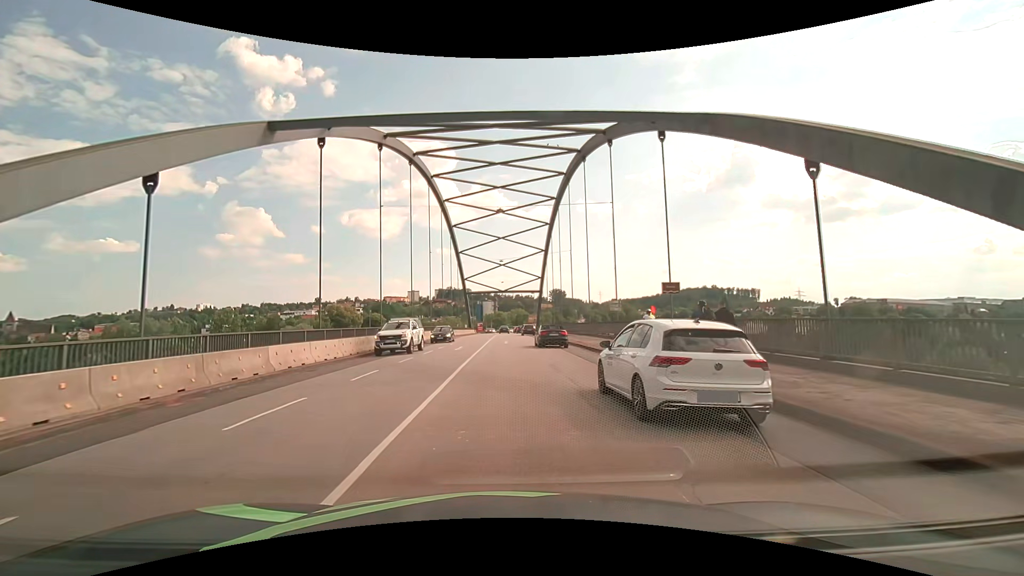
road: primary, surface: asphalt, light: Day
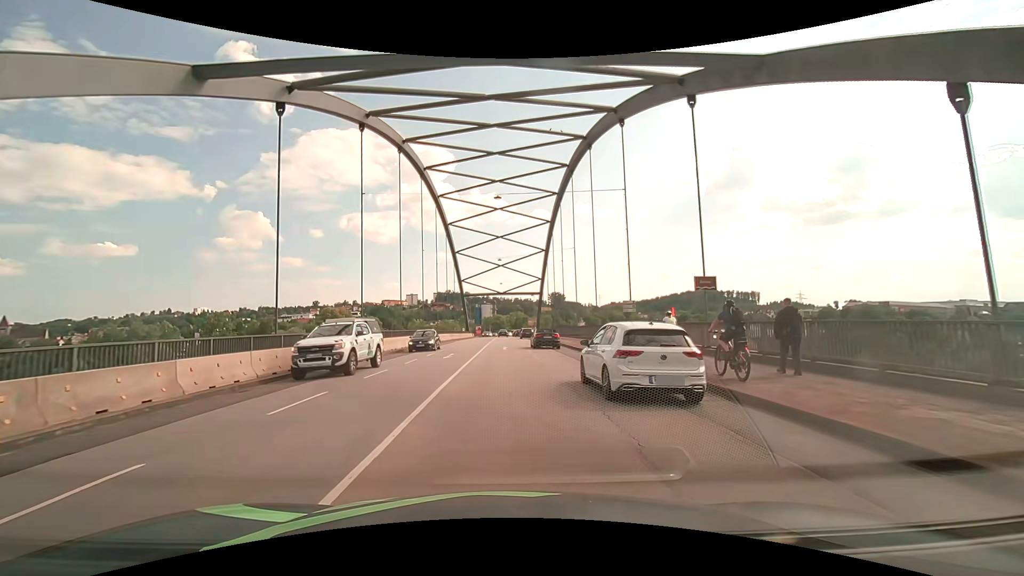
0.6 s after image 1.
(0.0, +4.5) m; 0°
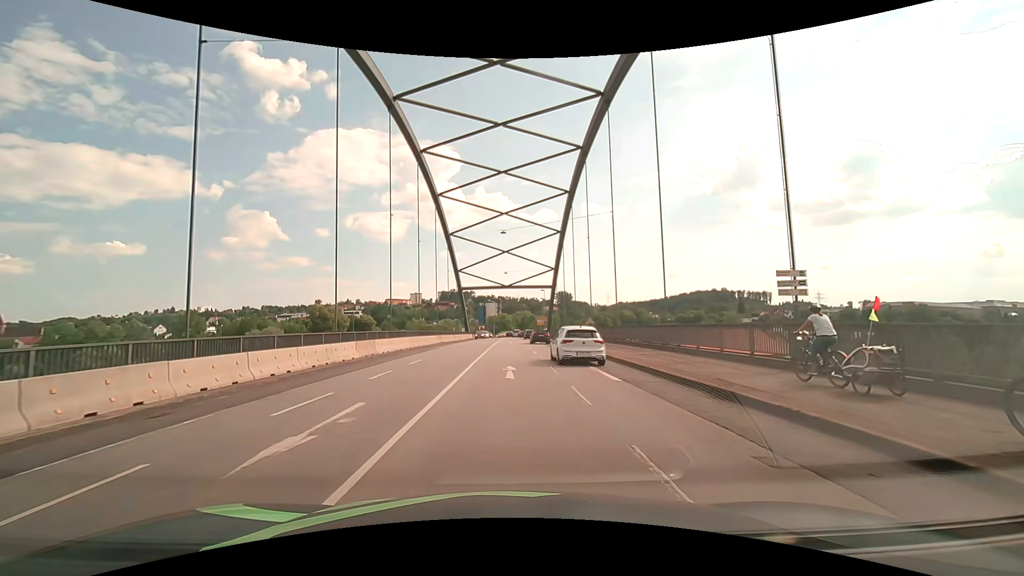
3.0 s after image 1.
(0.0, +18.0) m; -1°
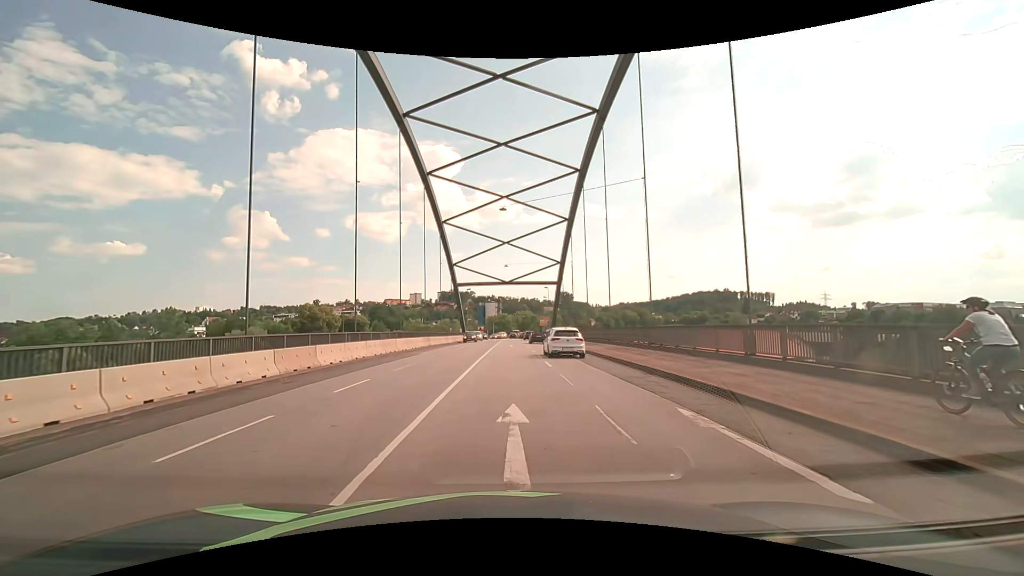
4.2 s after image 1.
(0.0, +9.1) m; 0°
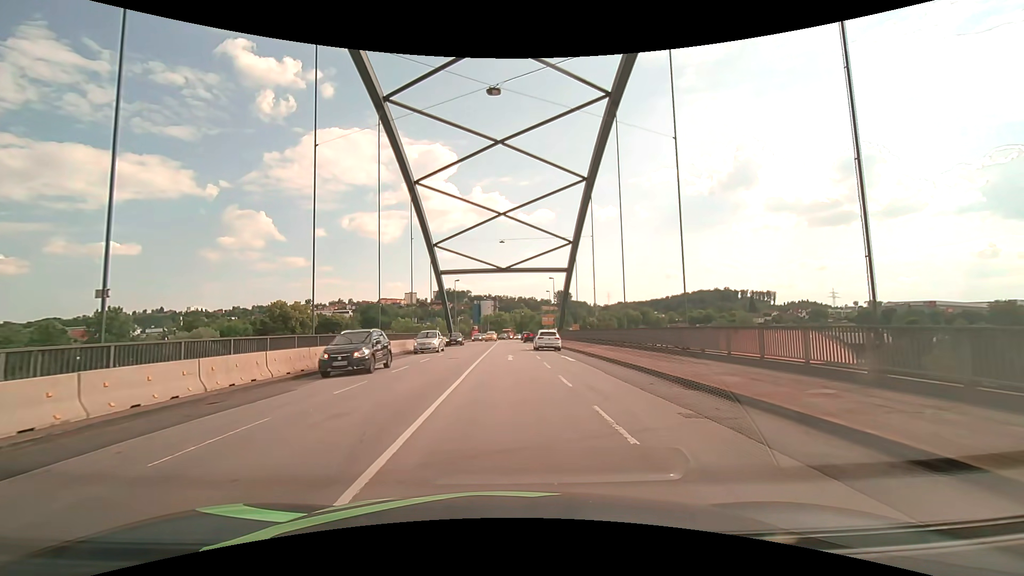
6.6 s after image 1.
(+0.2, +18.1) m; +1°
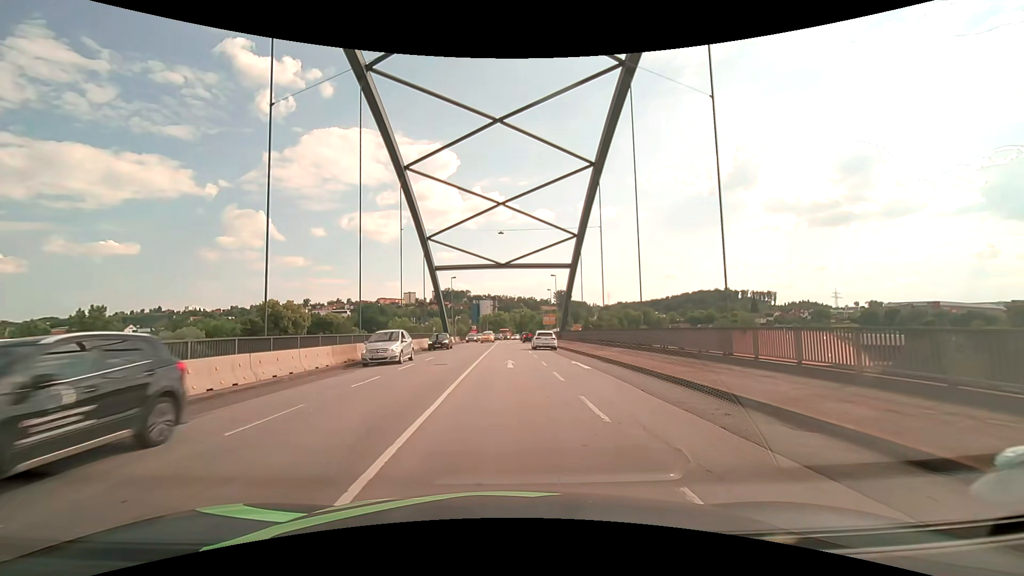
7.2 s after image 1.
(0.0, +4.5) m; 0°
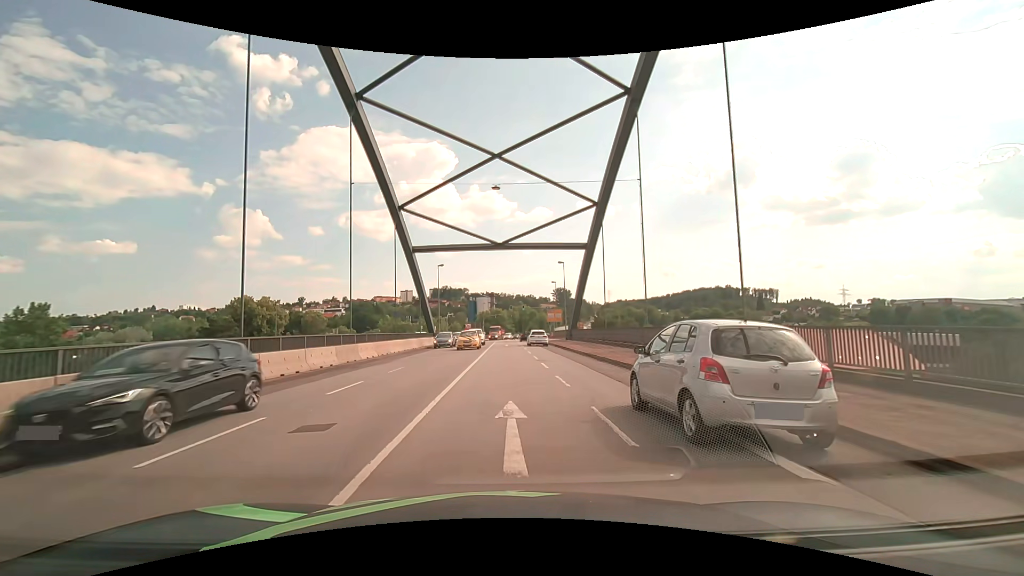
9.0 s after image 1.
(+0.1, +13.5) m; +1°
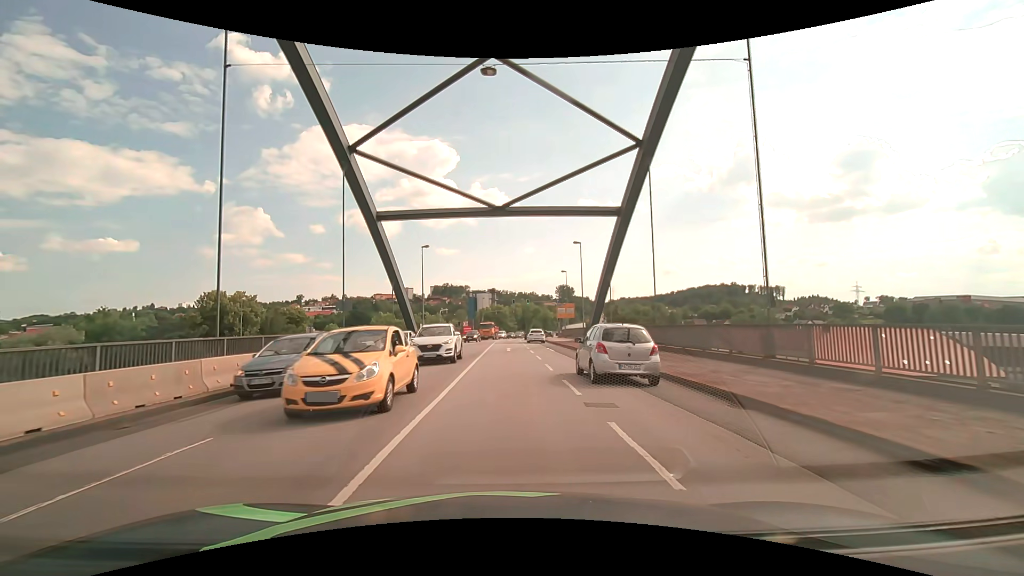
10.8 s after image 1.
(-0.1, +13.6) m; 0°
(0, +10) (0, +20) (0, +30) (0, +40) (-1, +50) (-1, +60) (0, +70) (0, +80) (+1, +90) (+2, +100) m
